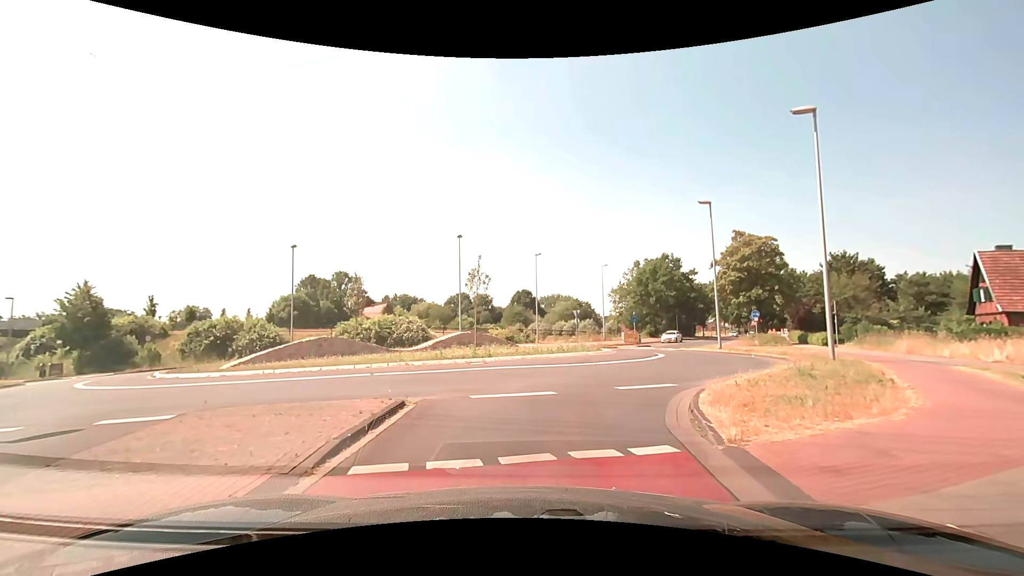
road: tertiary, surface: asphalt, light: Day
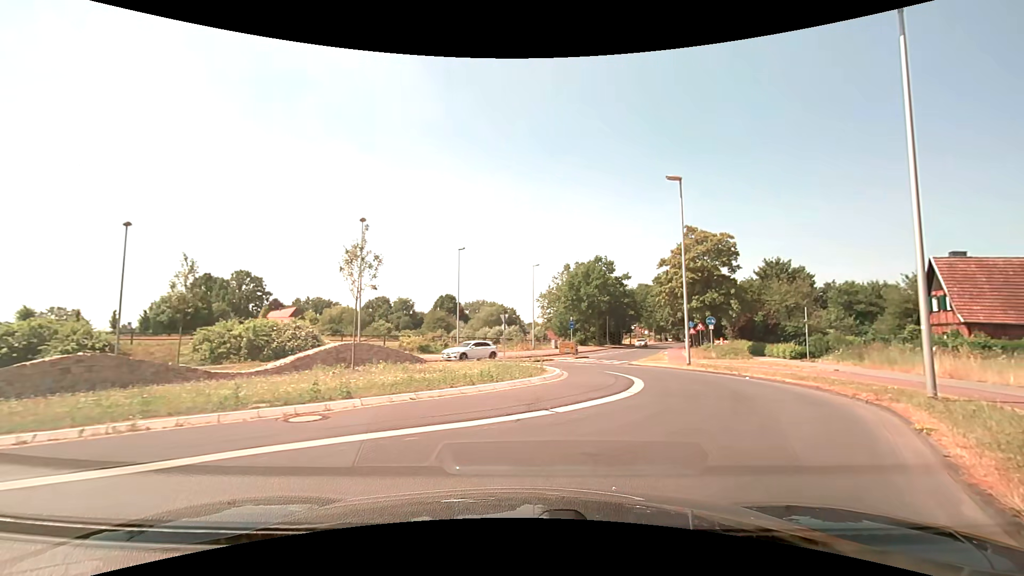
(+0.2, +8.4) m; +7°
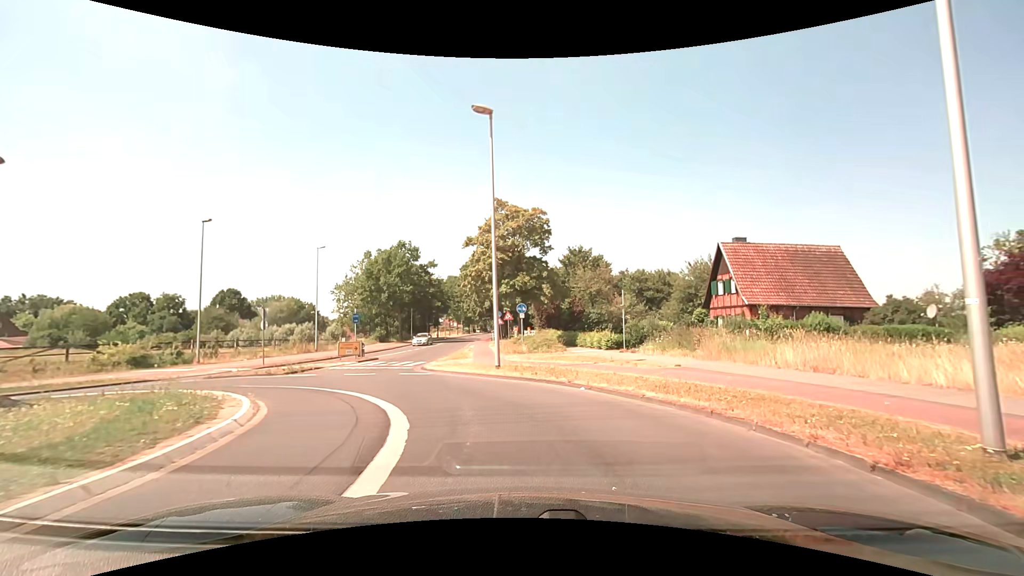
(+1.8, +7.9) m; +22°
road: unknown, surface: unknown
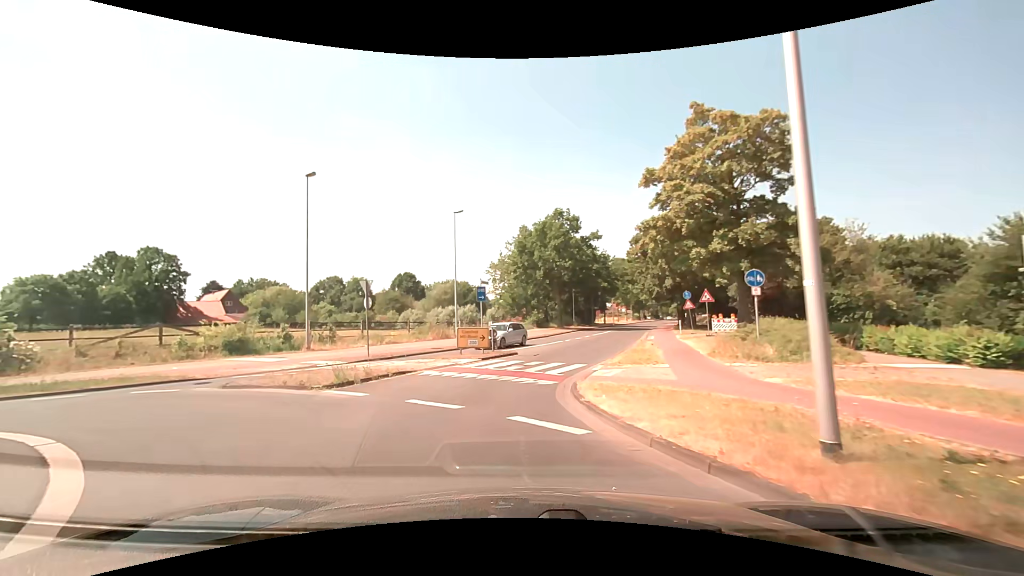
(-1.1, +12.0) m; -17°
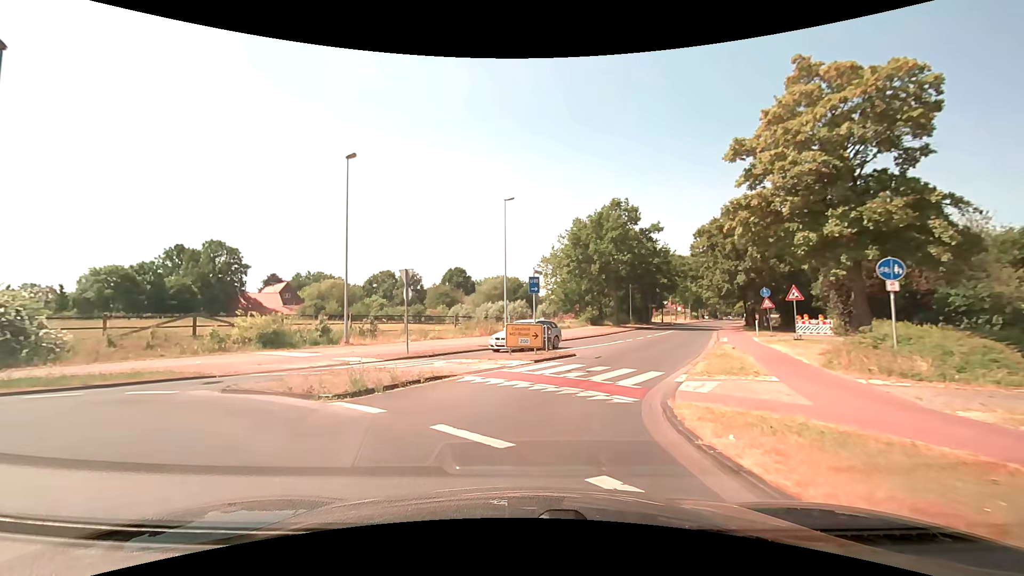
(-0.2, +3.0) m; -6°
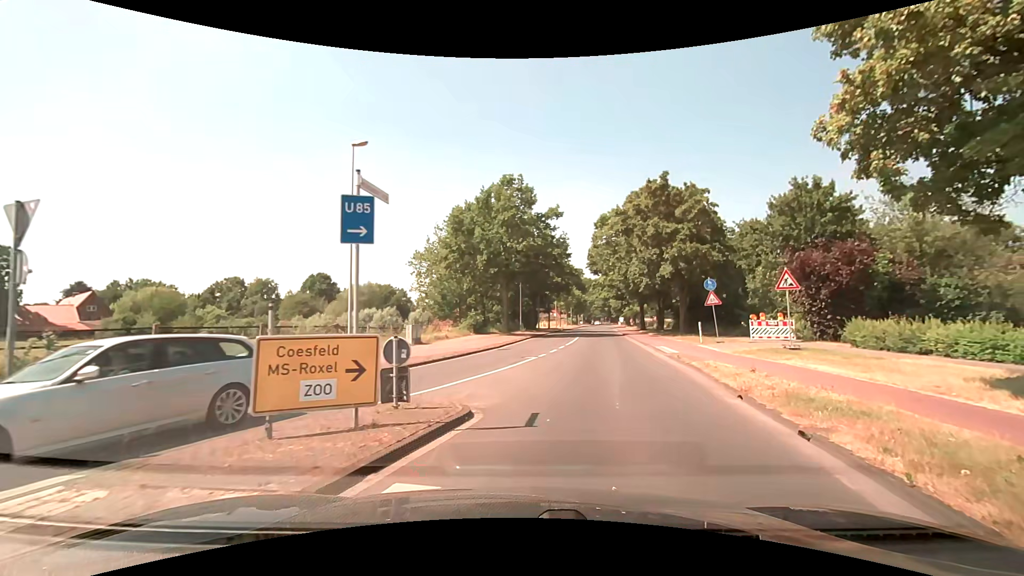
(+0.4, +12.2) m; +13°
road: secondary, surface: asphalt
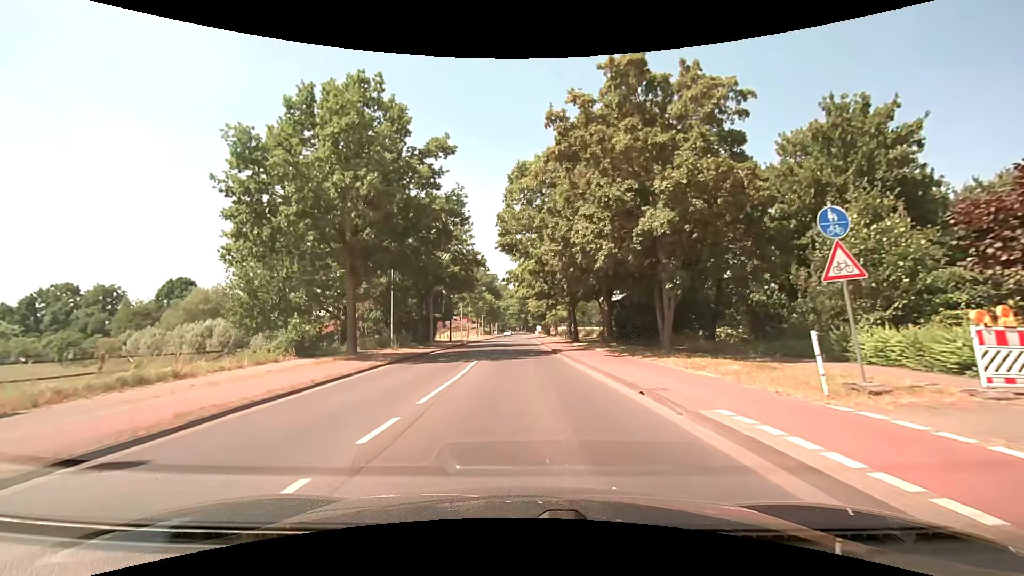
(+2.7, +19.0) m; +11°
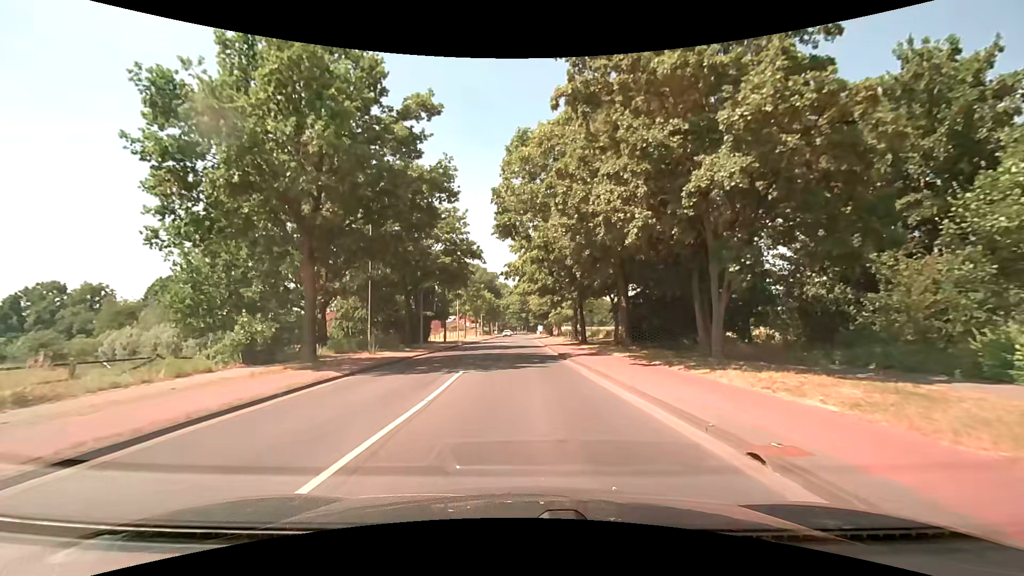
(-0.1, +5.0) m; -1°
(0, +10) (0, +20) (0, +30) (0, +40) (0, +50) (0, +60) (0, +70) (0, +80) (-1, +90) (-1, +100) m
